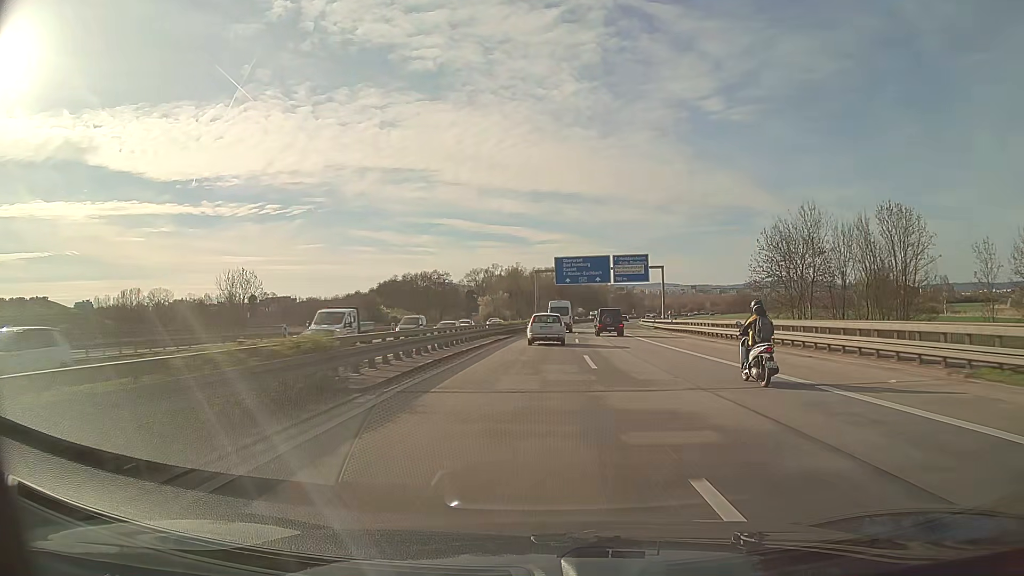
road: motorway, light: Day
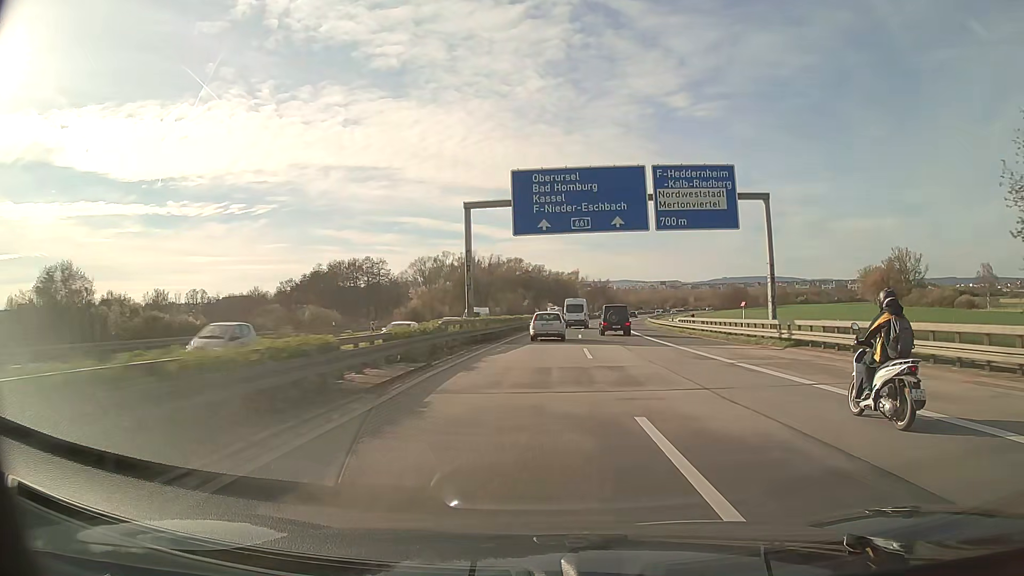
(+1.4, +50.6) m; +3°
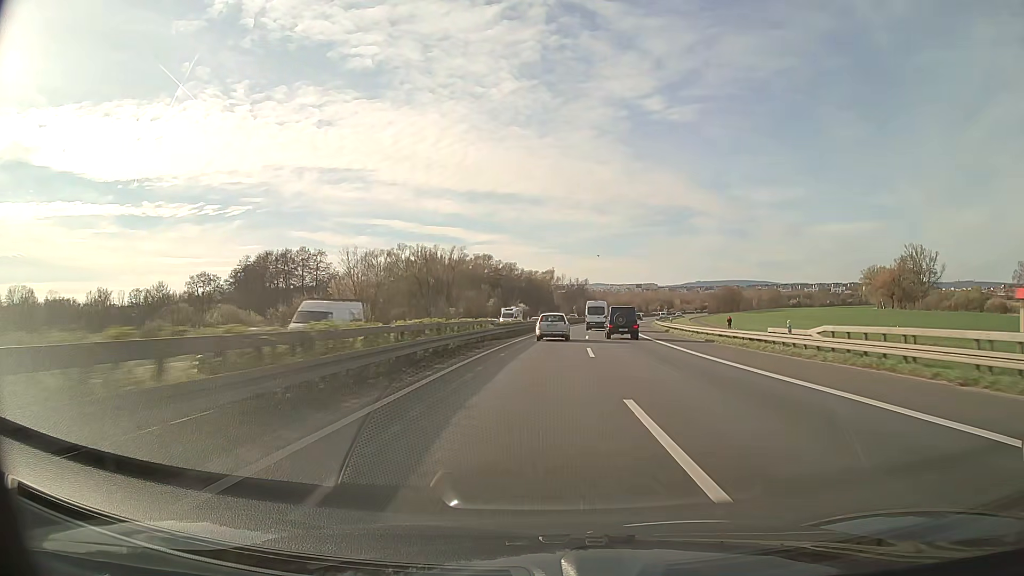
(+0.7, +34.0) m; +2°
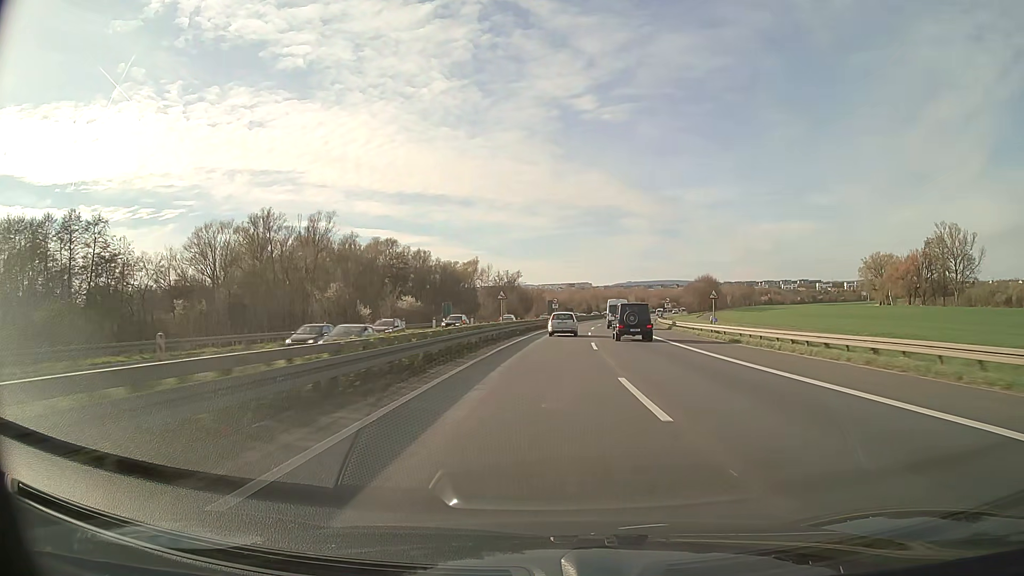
(+3.6, +68.6) m; +6°
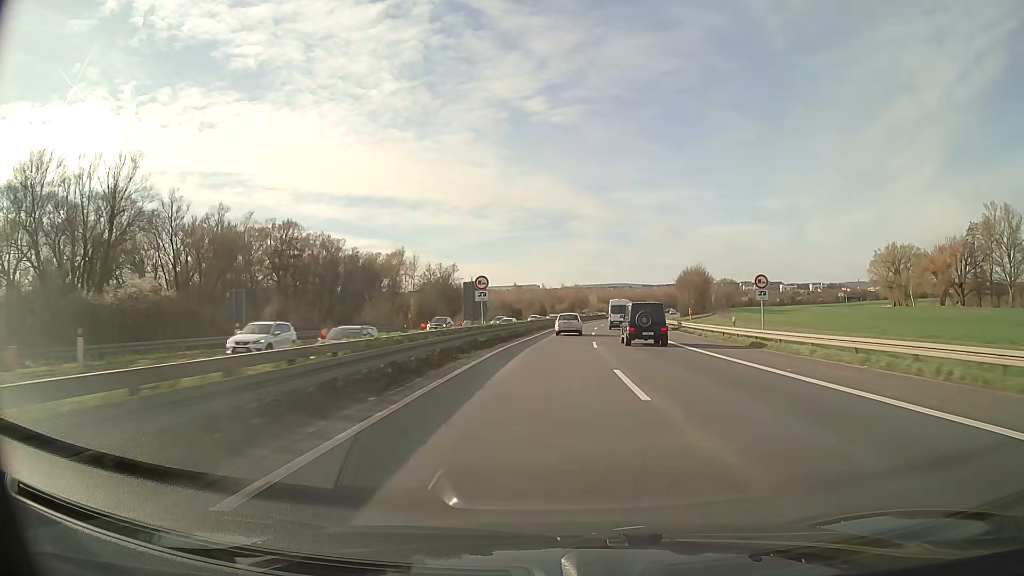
(+2.1, +52.0) m; +4°
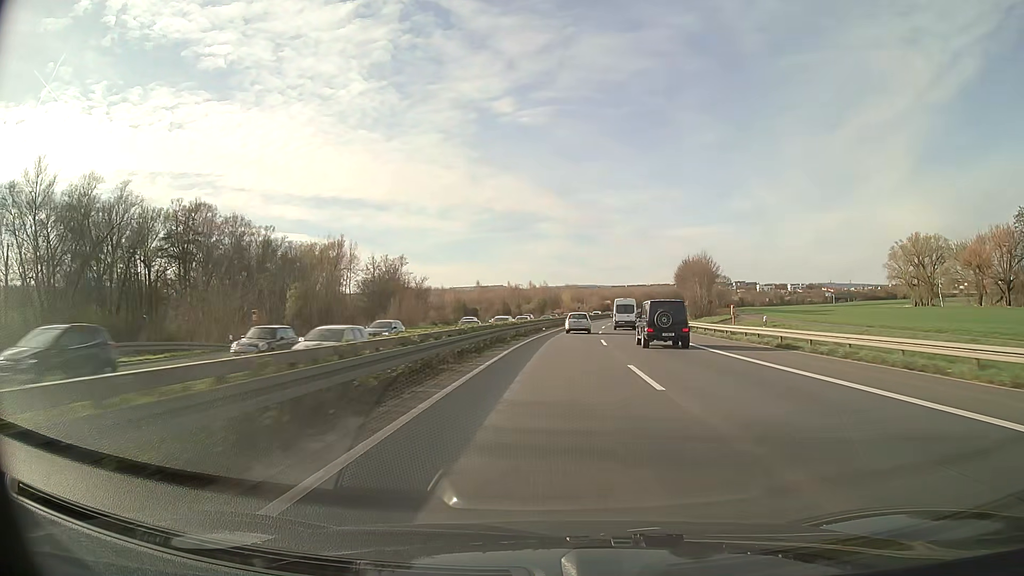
(+0.8, +34.9) m; +3°
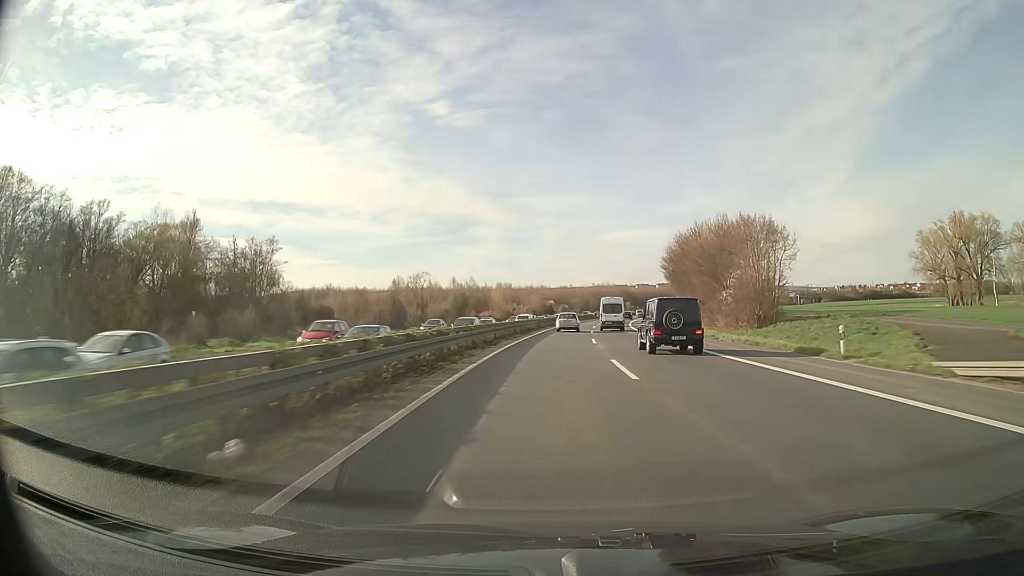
(+2.6, +52.1) m; +6°
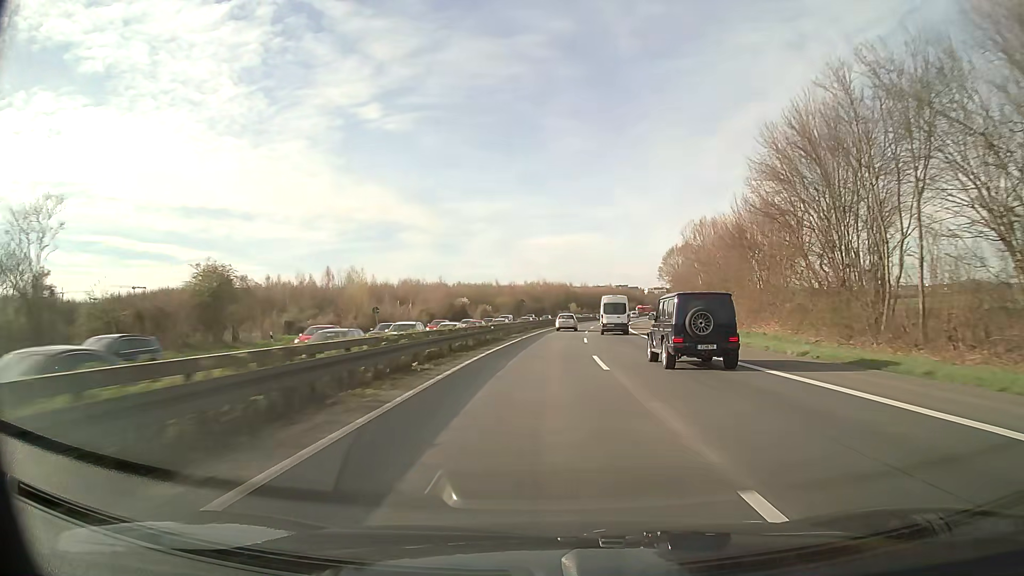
(+3.7, +69.4) m; +6°
(0, +10) (0, +20) (+1, +30) (+1, +40) (+2, +50) (+3, +60) (+3, +70) (+4, +80) (+6, +90) (+7, +100) m
